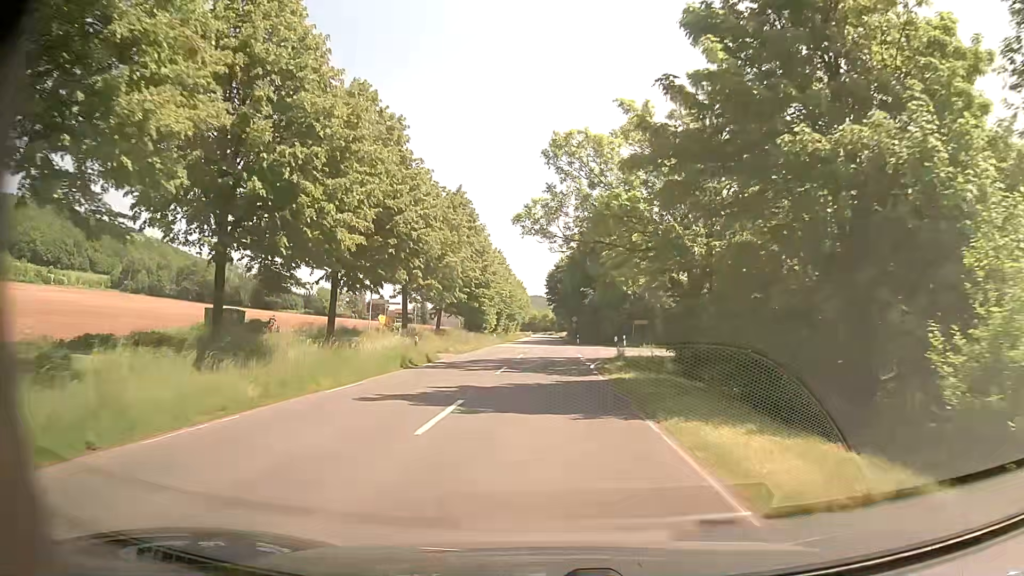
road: secondary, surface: asphalt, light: Day
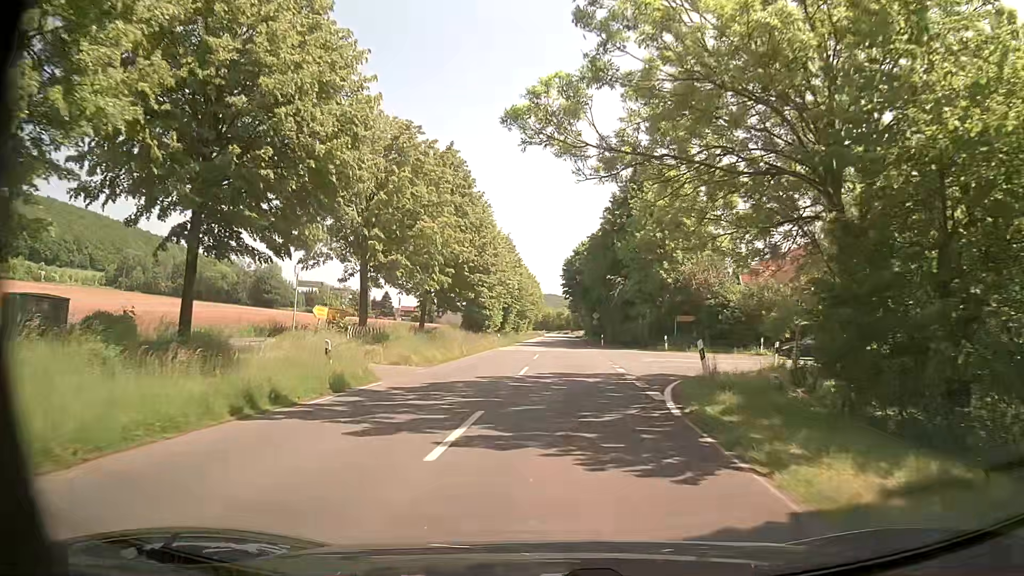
(-0.2, +13.6) m; -1°
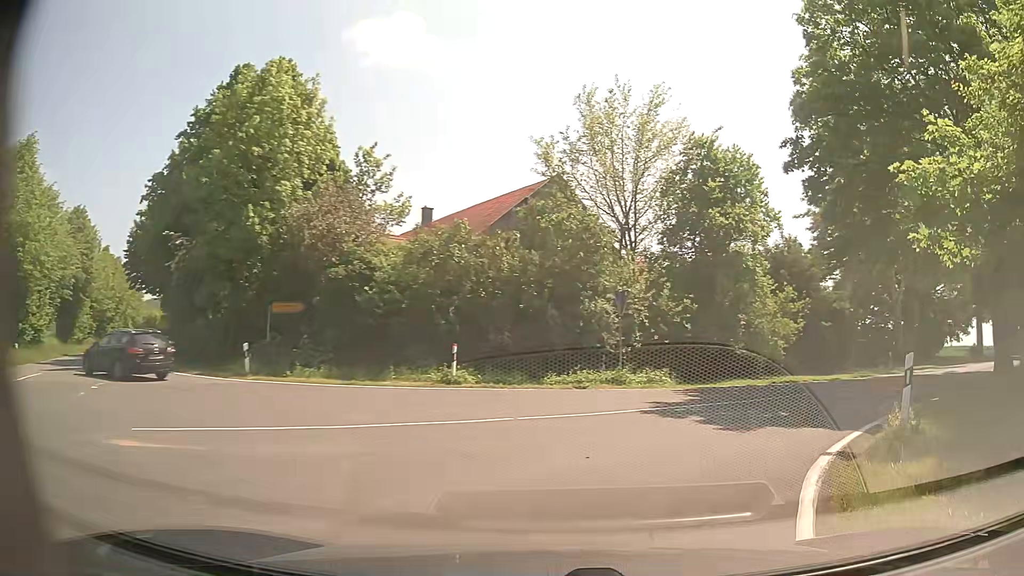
(+3.8, +22.7) m; +30°
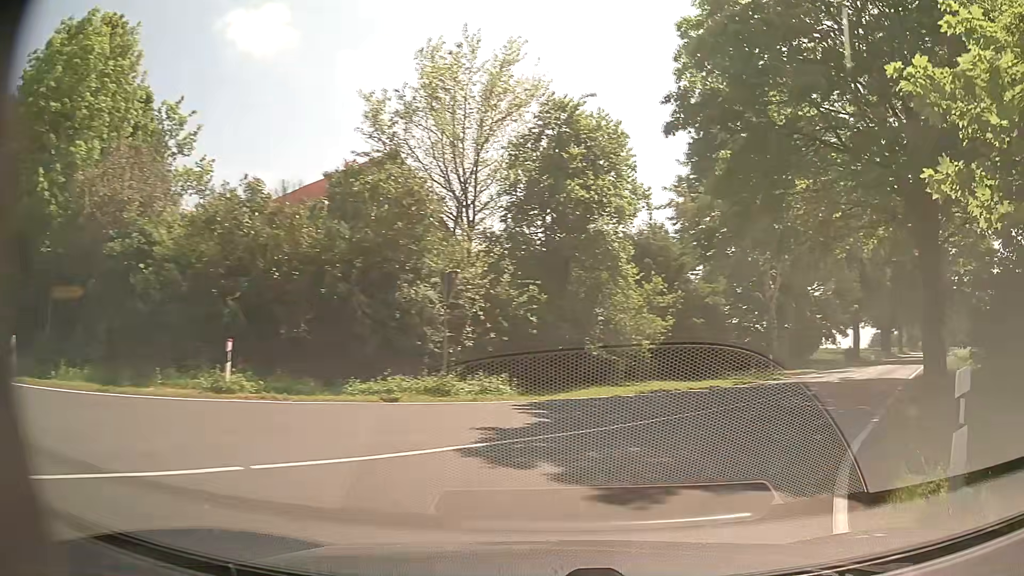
(+0.6, +4.8) m; +13°
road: tertiary
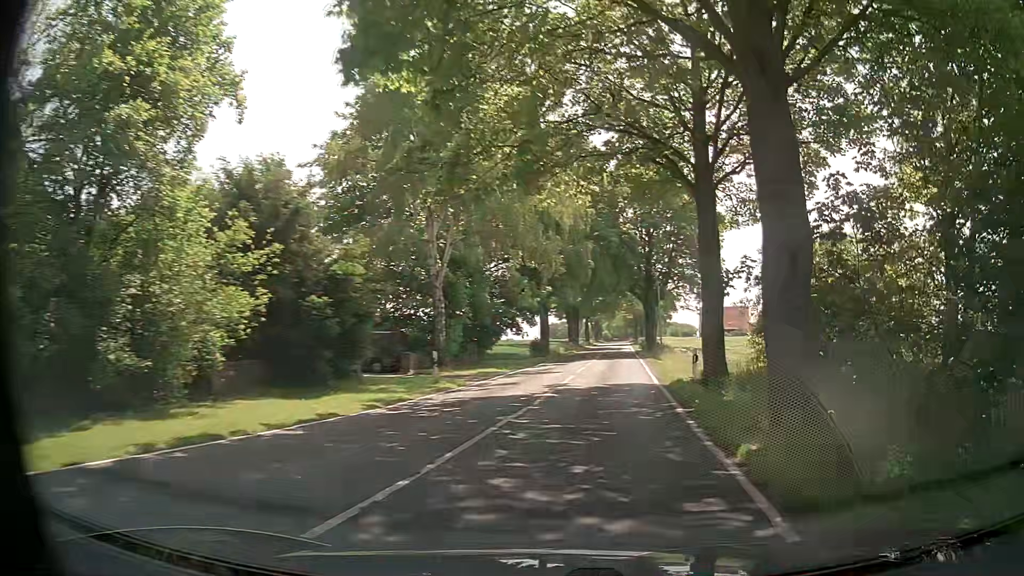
(+3.1, +10.4) m; +30°
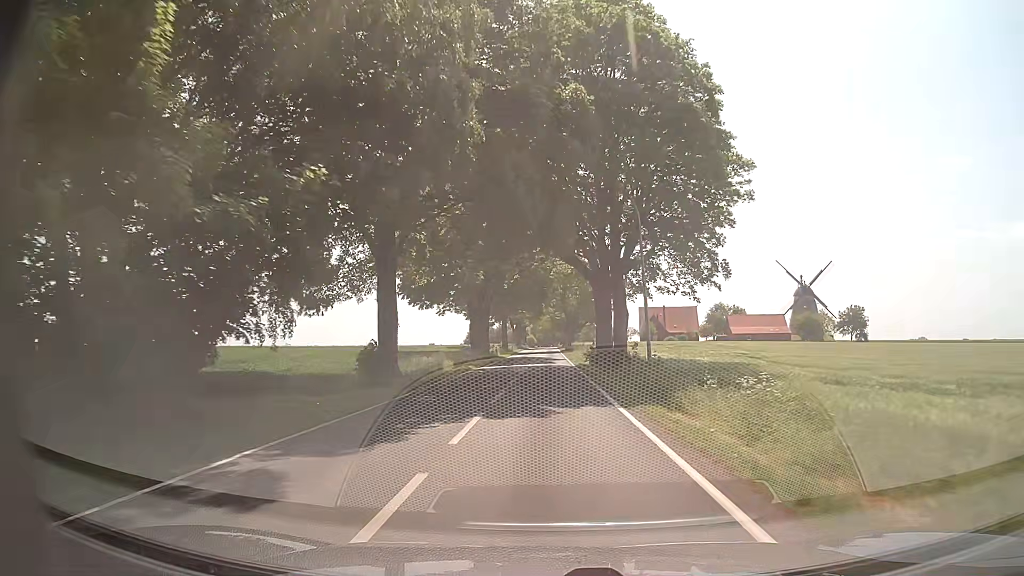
(+2.9, +29.3) m; +7°
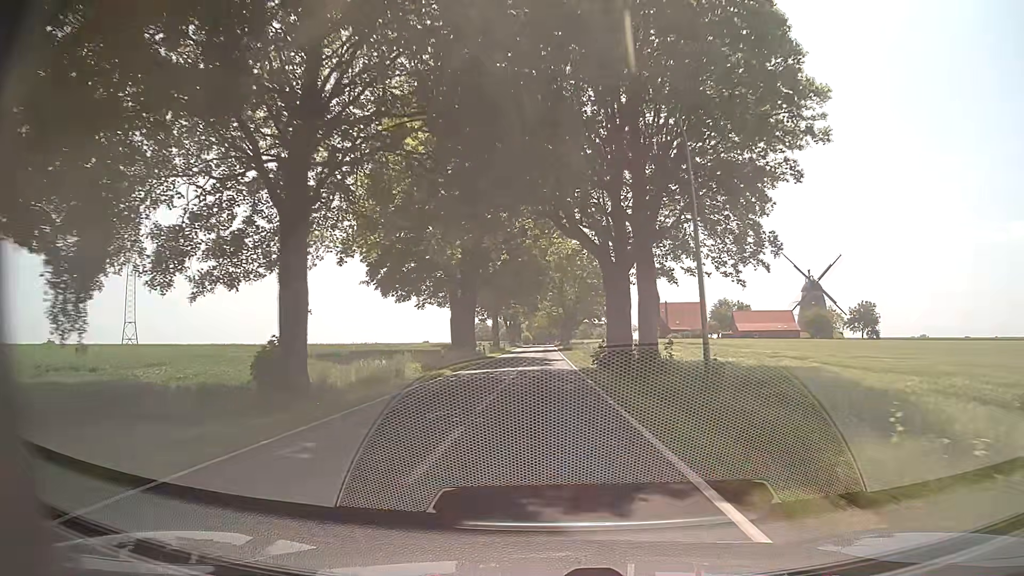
(0.0, +9.0) m; +1°
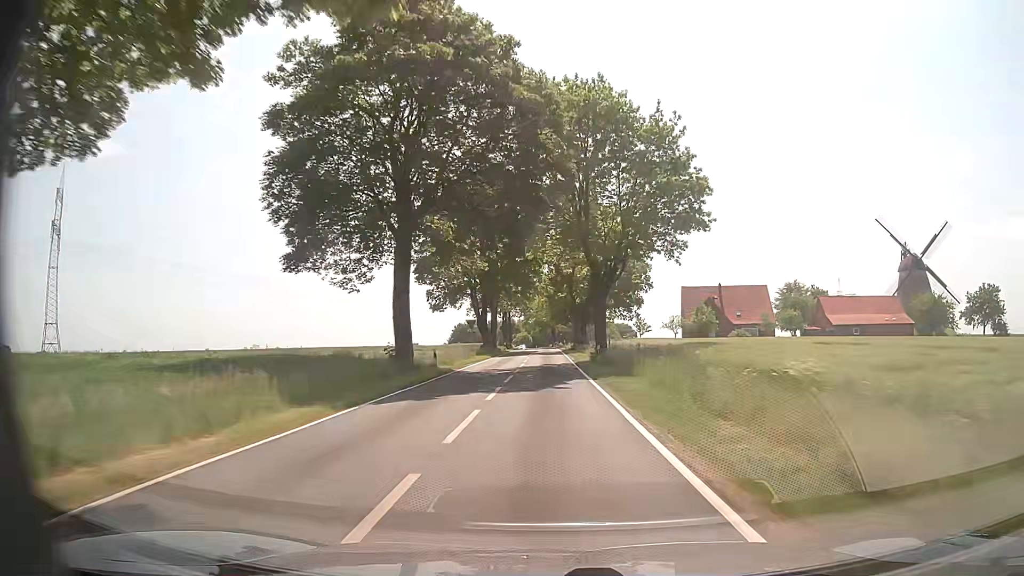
(-0.3, +53.1) m; -1°
(0, +10) (0, +20) (0, +30) (0, +40) (0, +50) (0, +60) (0, +70) (0, +80) (0, +90) (0, +100) m
